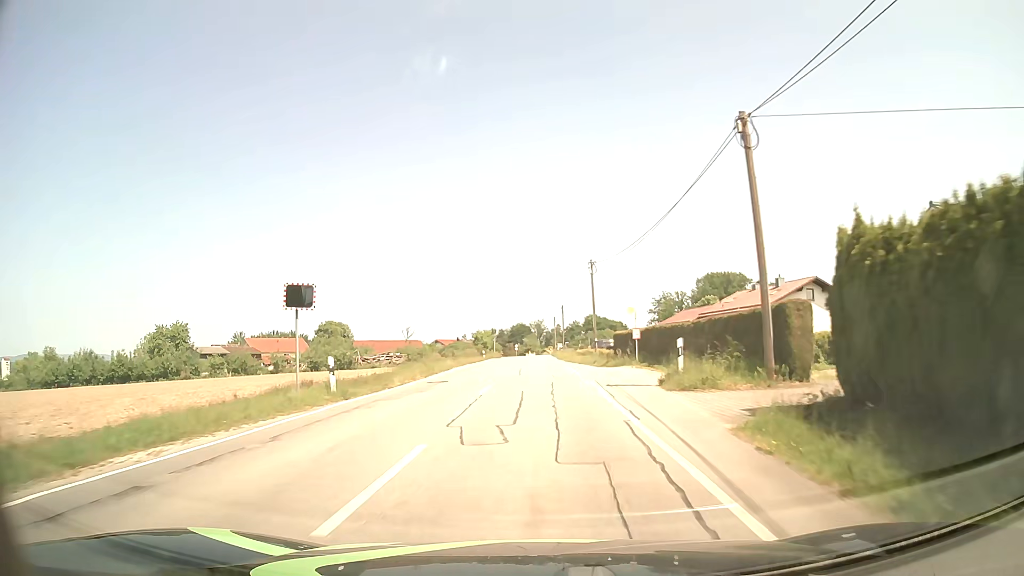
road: tertiary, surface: asphalt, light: Day
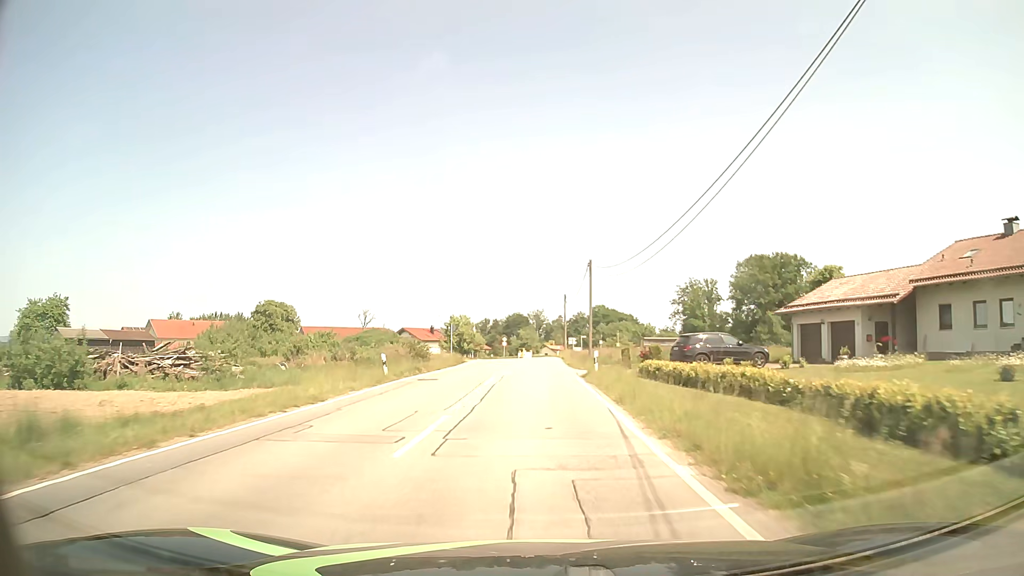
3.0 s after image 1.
(0.0, +45.5) m; 0°
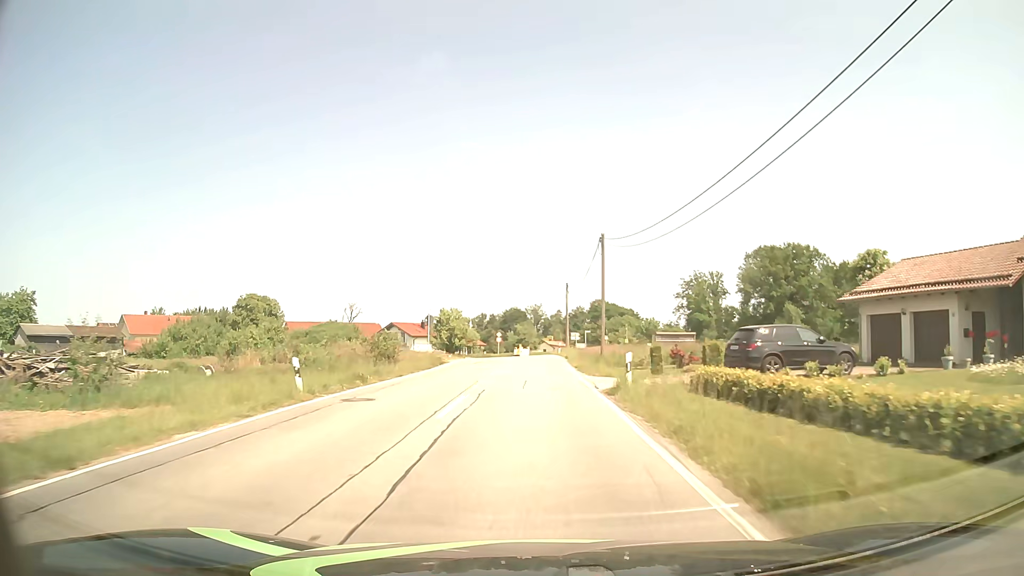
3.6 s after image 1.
(0.0, +9.1) m; 0°
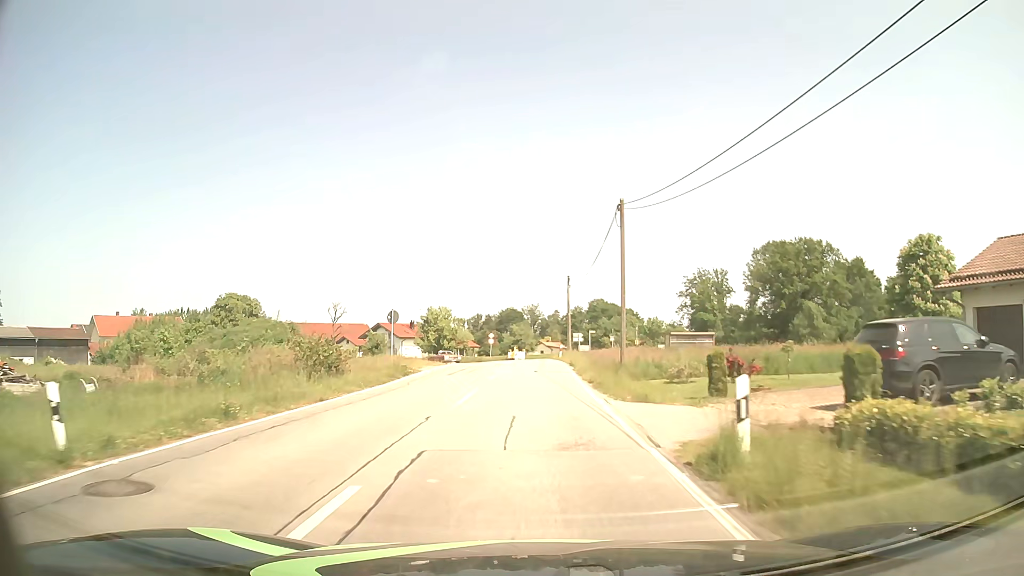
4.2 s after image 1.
(0.0, +8.7) m; 0°
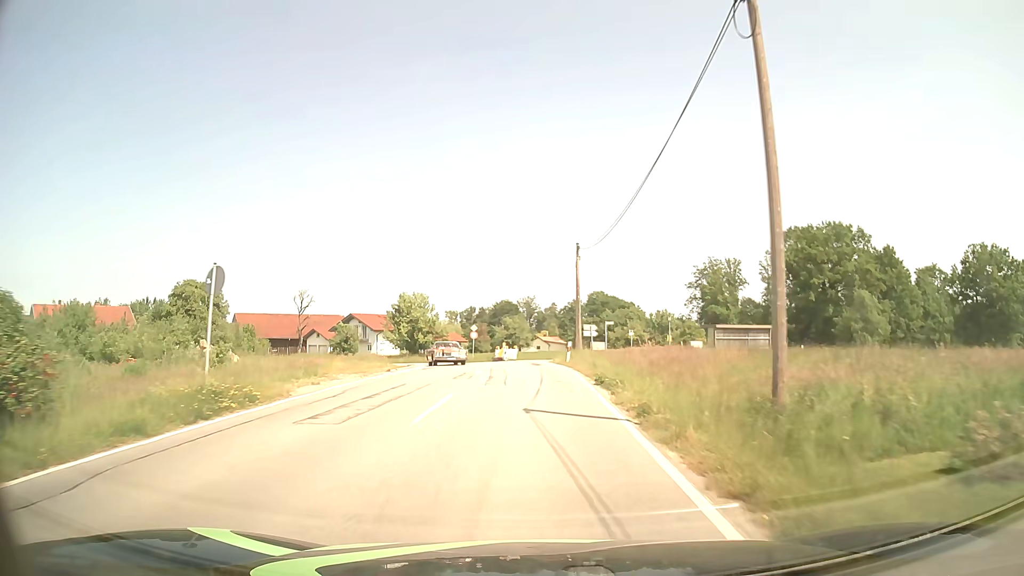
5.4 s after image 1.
(0.0, +16.1) m; 0°
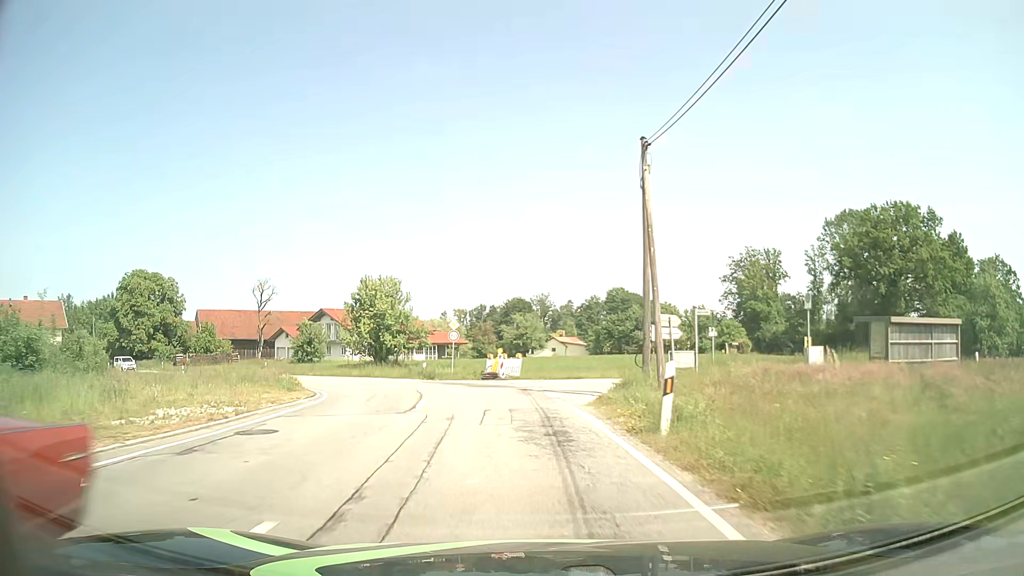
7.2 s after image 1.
(0.0, +21.2) m; -1°
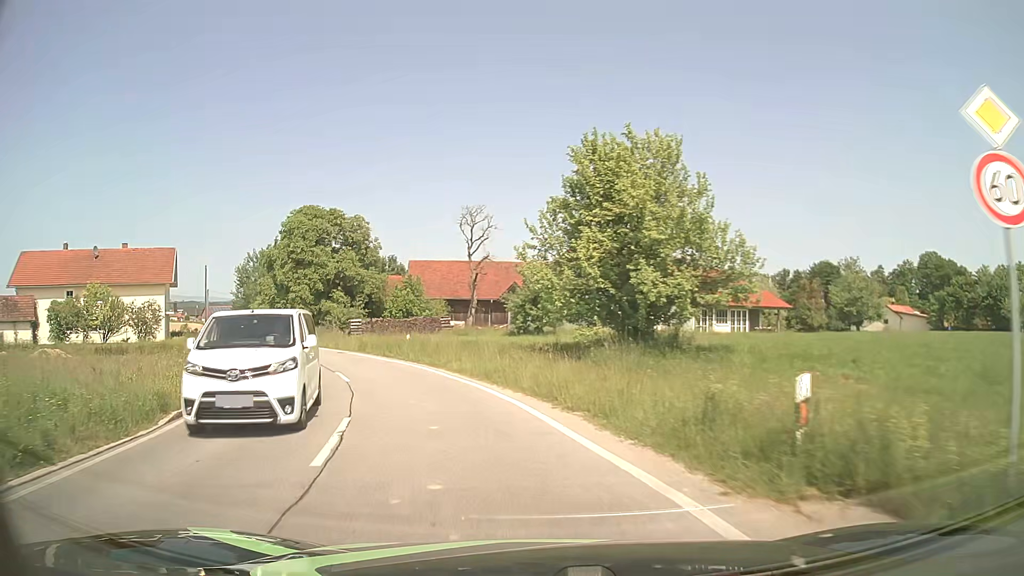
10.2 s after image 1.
(-5.3, +31.3) m; -25°
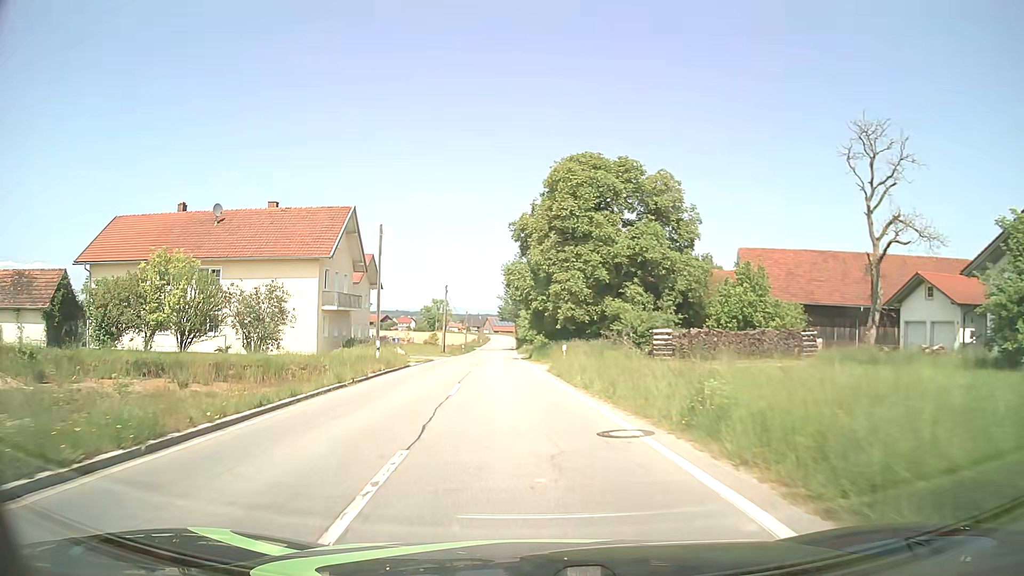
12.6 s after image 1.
(-6.9, +26.9) m; -25°
(0, +10) (-1, +20) (-2, +30) (-2, +40) (-3, +50) (-3, +60) (-4, +70) (-4, +80) (-5, +90) (-5, +100) m
